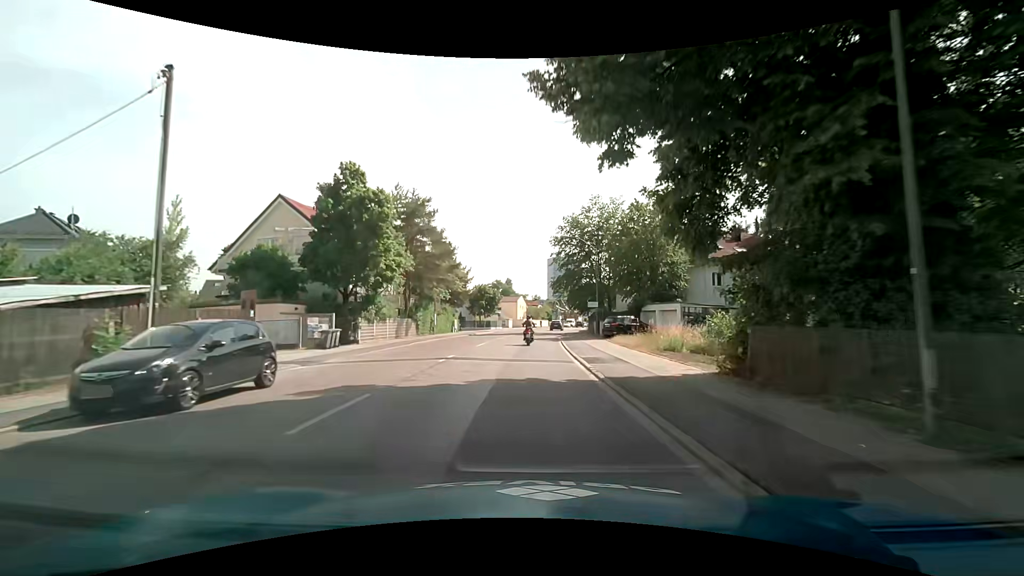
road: secondary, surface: asphalt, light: Day
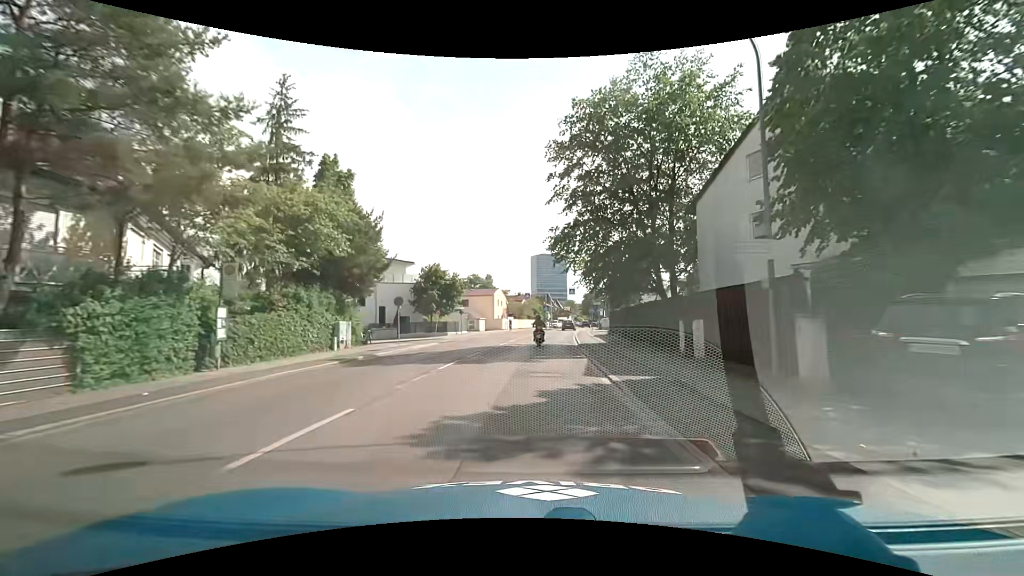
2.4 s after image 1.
(0.0, +30.5) m; +1°
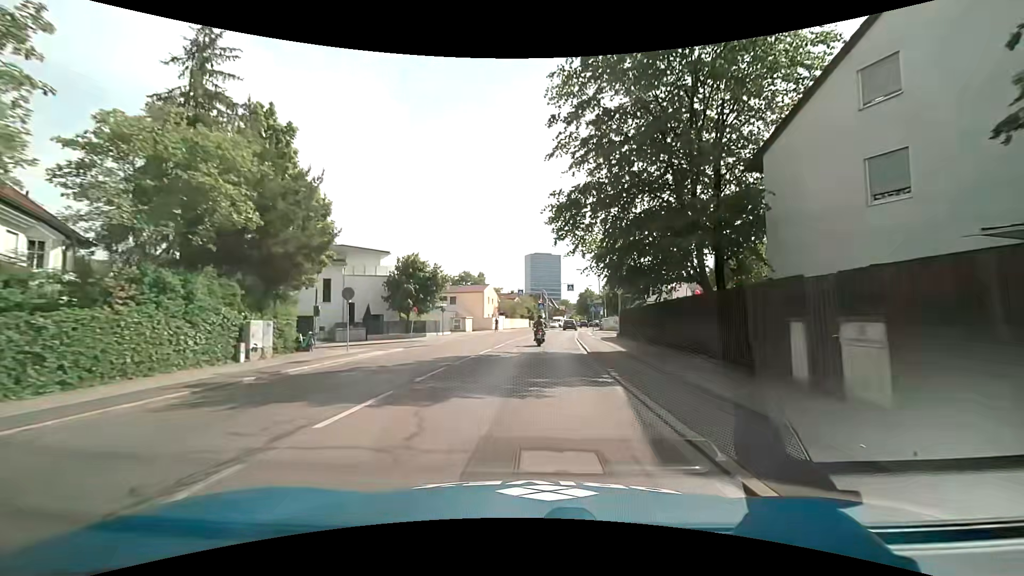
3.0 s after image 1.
(+0.1, +7.6) m; +1°
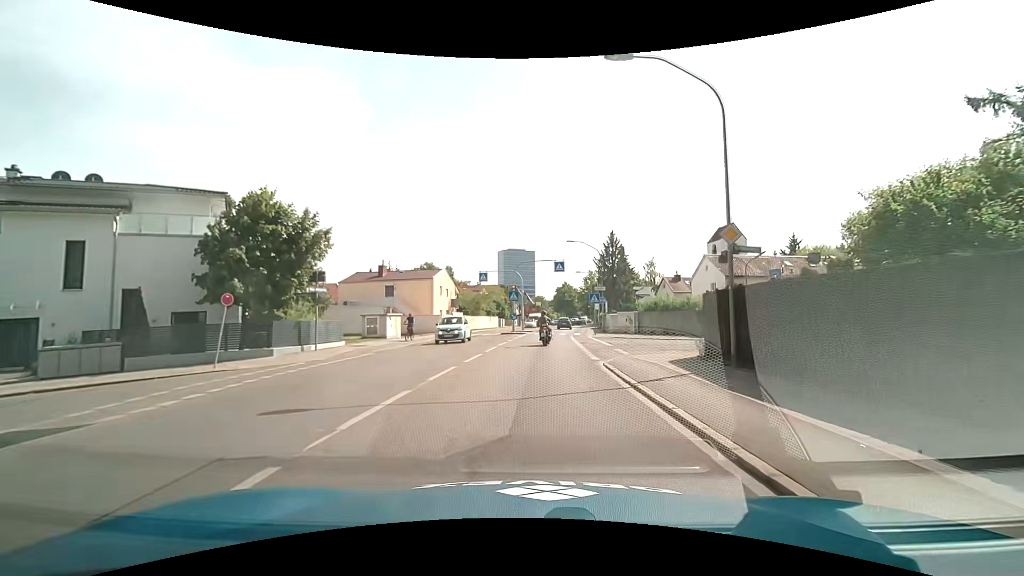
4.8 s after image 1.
(+0.5, +22.6) m; +4°
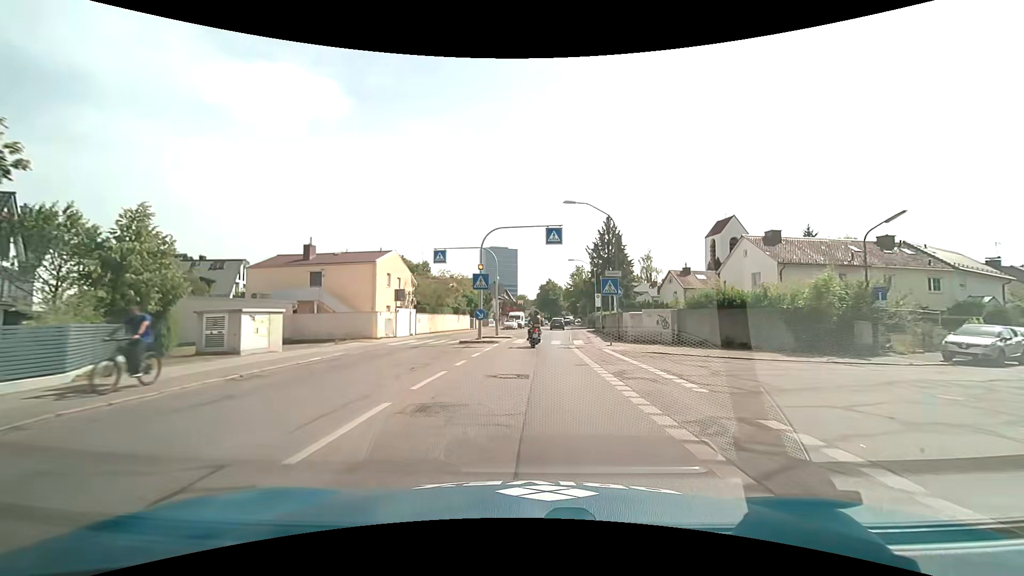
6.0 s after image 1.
(0.0, +14.8) m; +1°
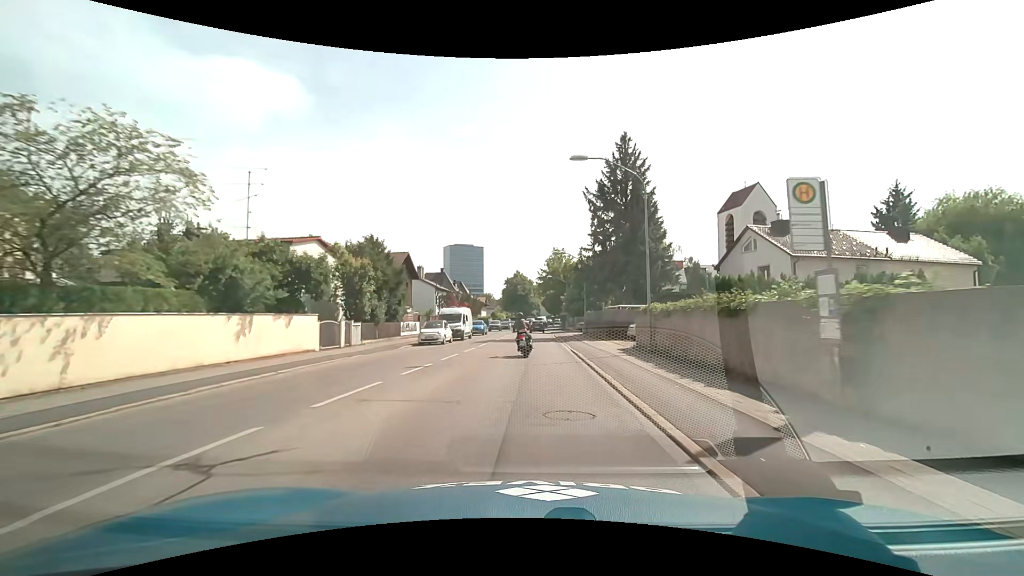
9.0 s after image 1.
(+1.5, +35.9) m; +4°
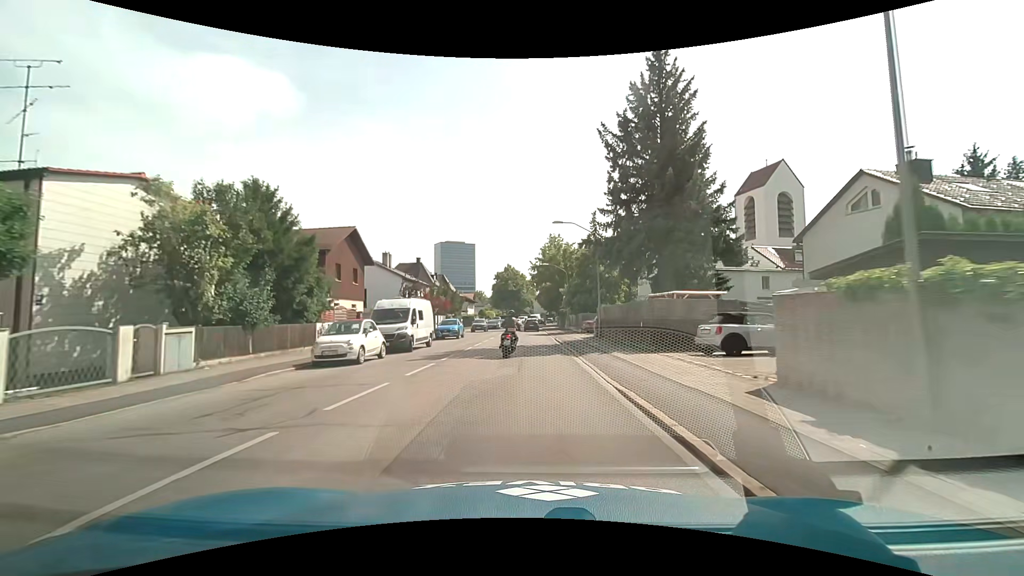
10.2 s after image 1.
(+0.2, +14.0) m; +1°
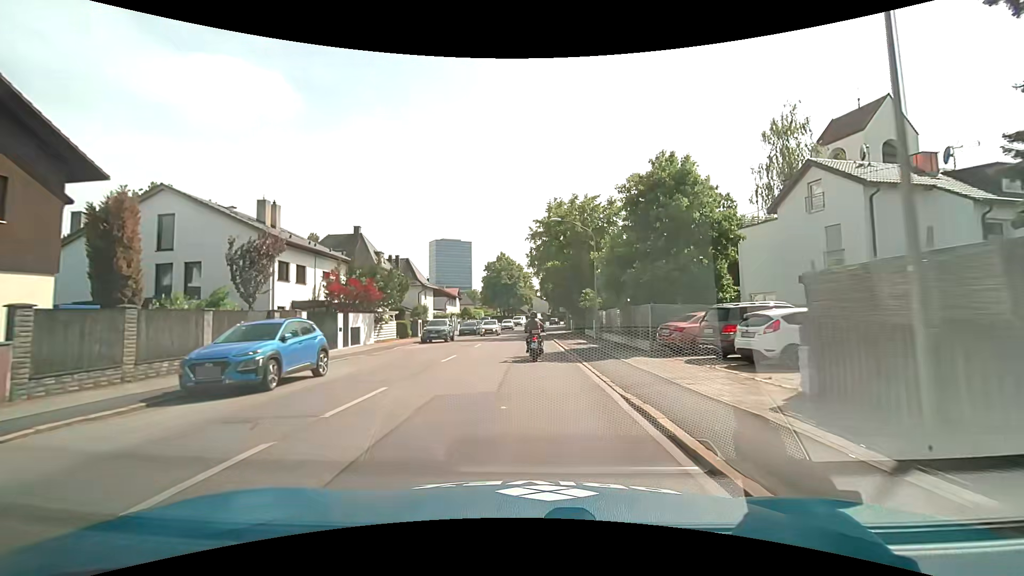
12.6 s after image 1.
(+0.1, +27.5) m; 0°
(0, +10) (0, +20) (0, +30) (0, +40) (0, +50) (+1, +60) (+1, +70) (+2, +80) (+3, +90) (+5, +100) m
